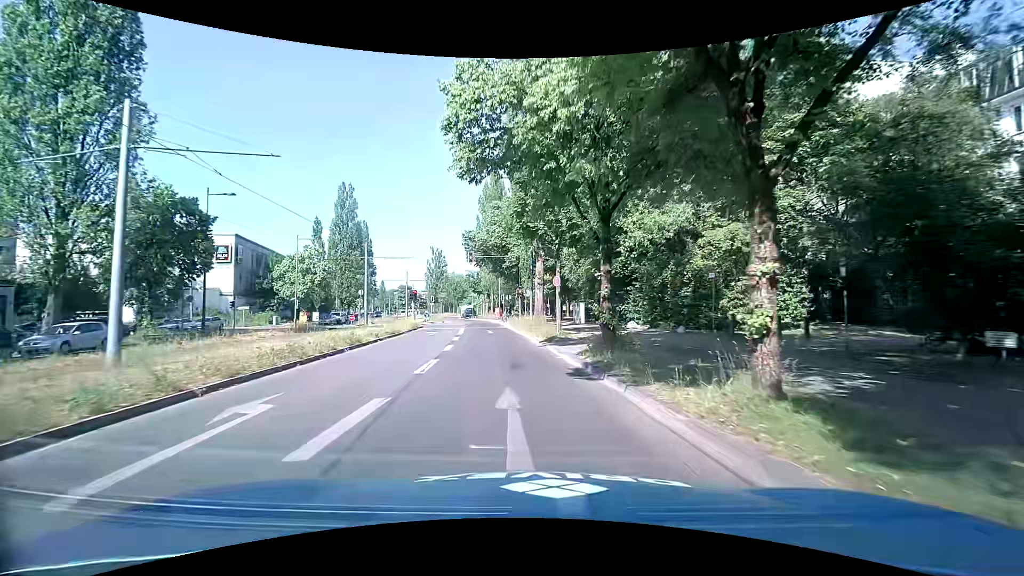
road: secondary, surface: asphalt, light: Day
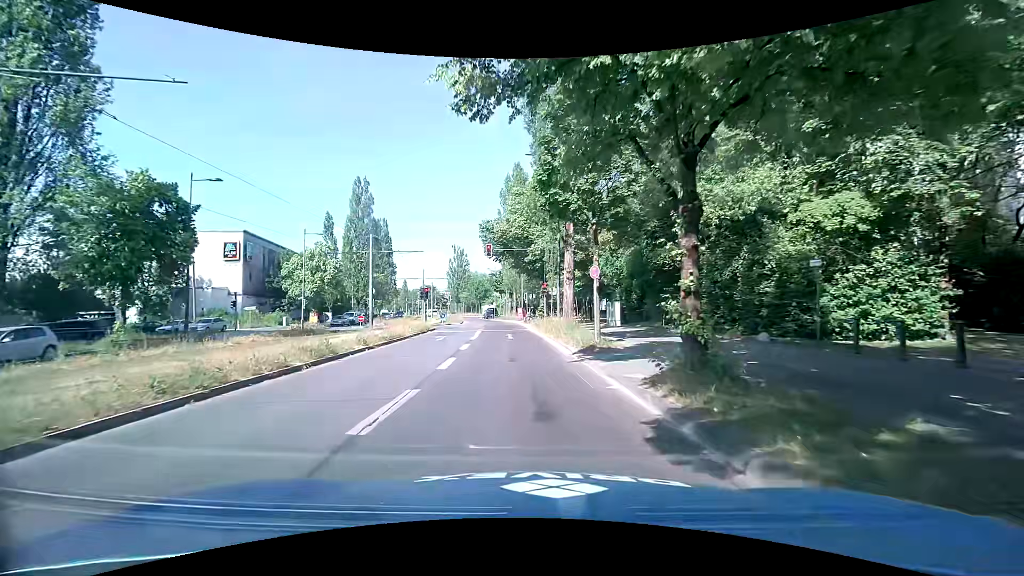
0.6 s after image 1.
(-0.1, +5.0) m; -3°
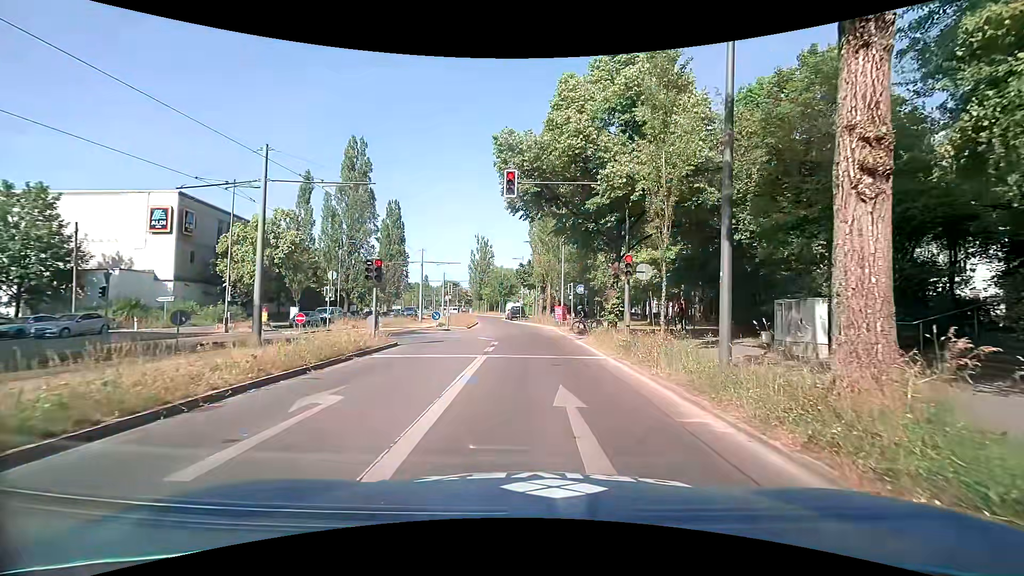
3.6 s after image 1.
(-1.3, +19.2) m; -3°
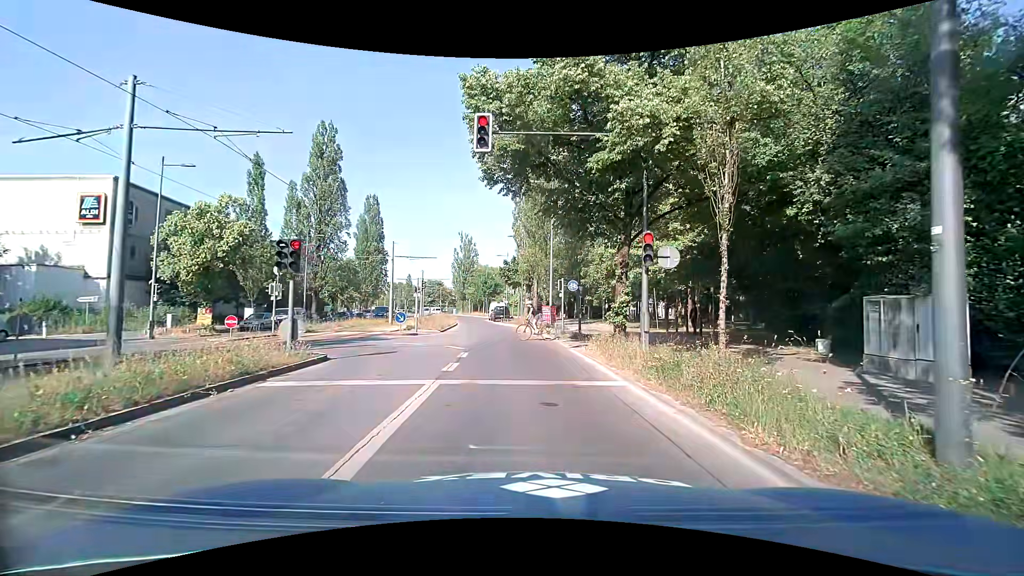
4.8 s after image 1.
(+0.1, +5.0) m; +2°
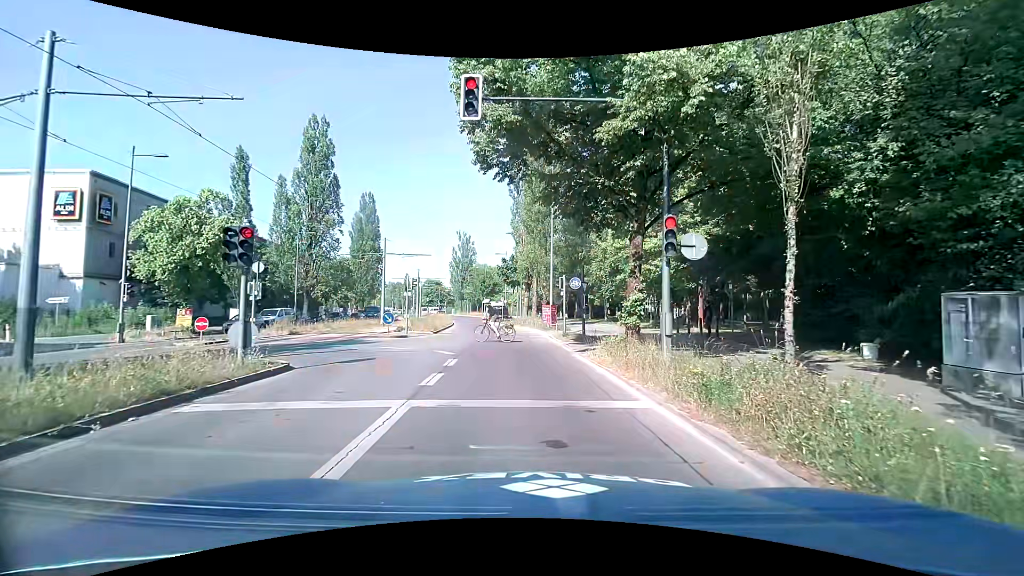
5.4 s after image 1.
(0.0, +2.0) m; -1°
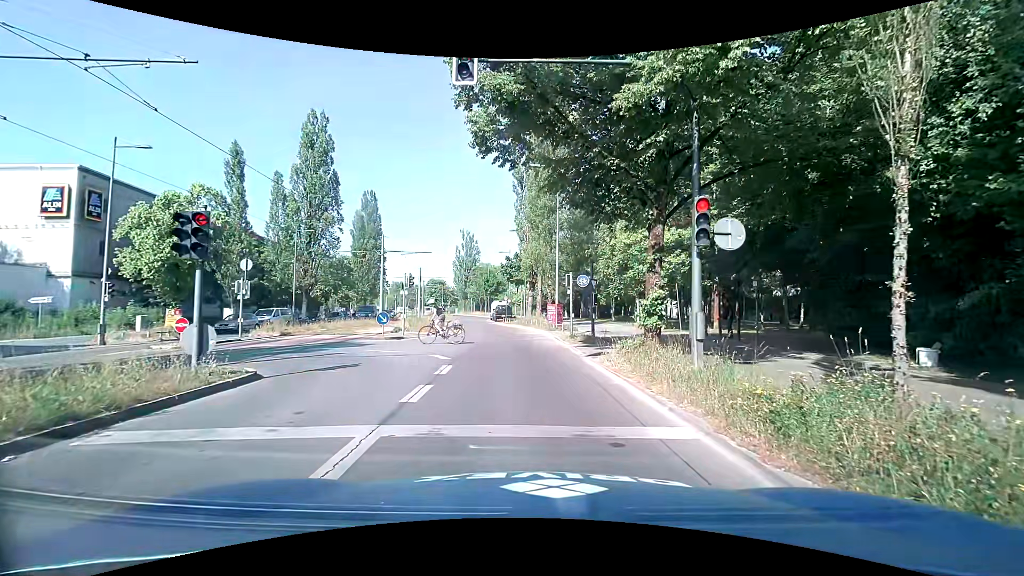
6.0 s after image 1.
(0.0, +1.6) m; 0°
